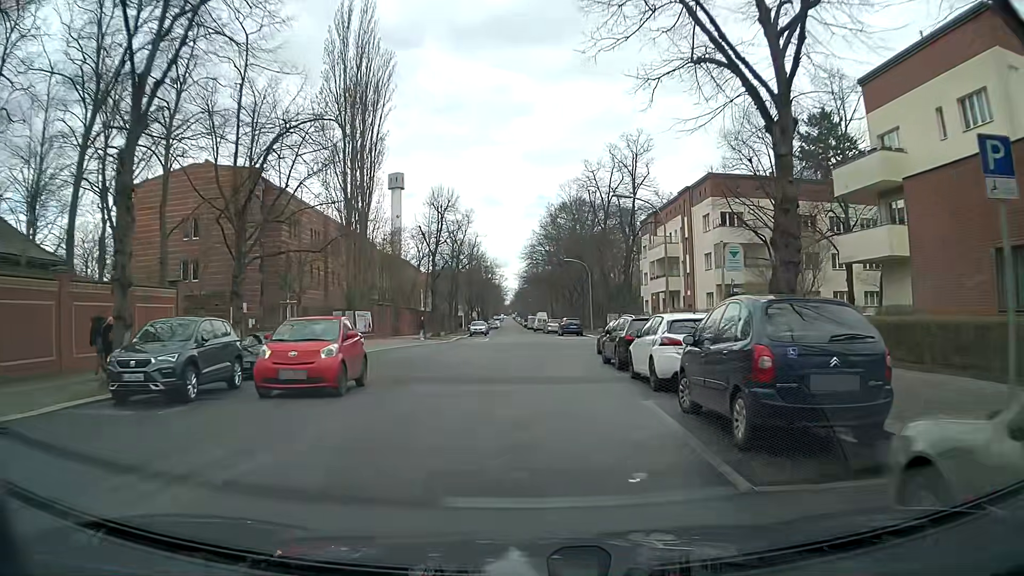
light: Day
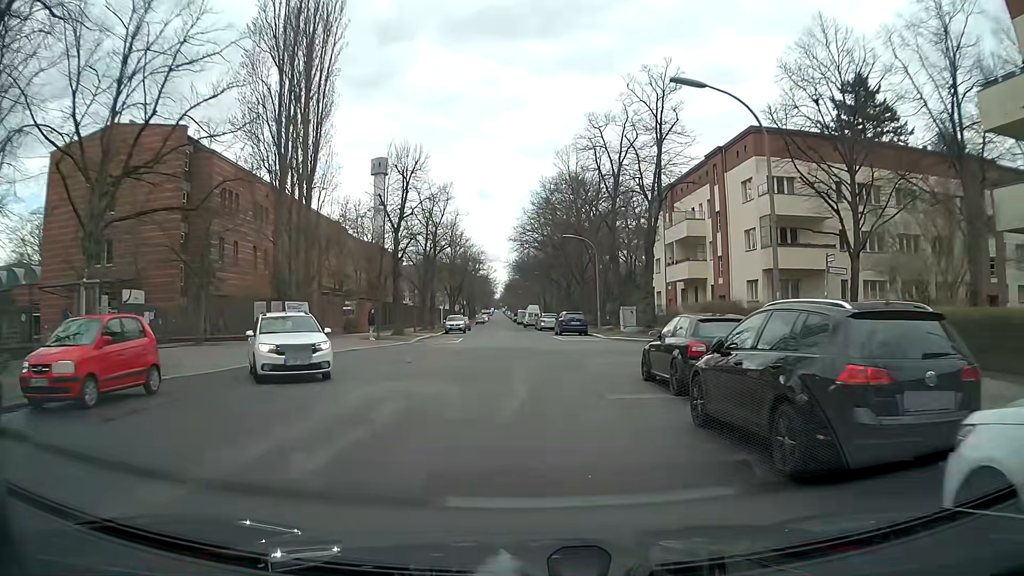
(+0.1, +12.9) m; 0°
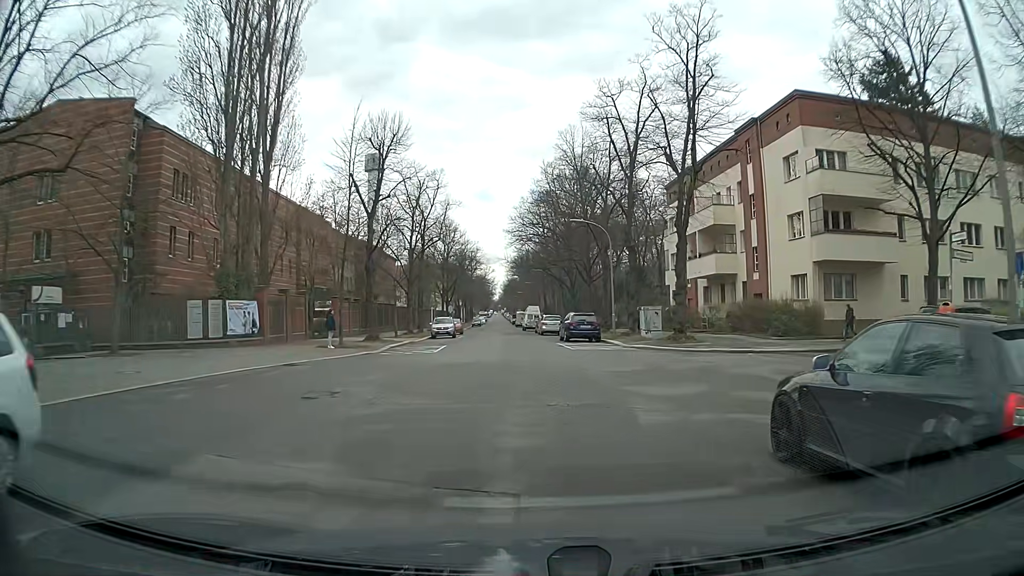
(+0.1, +7.6) m; +1°
